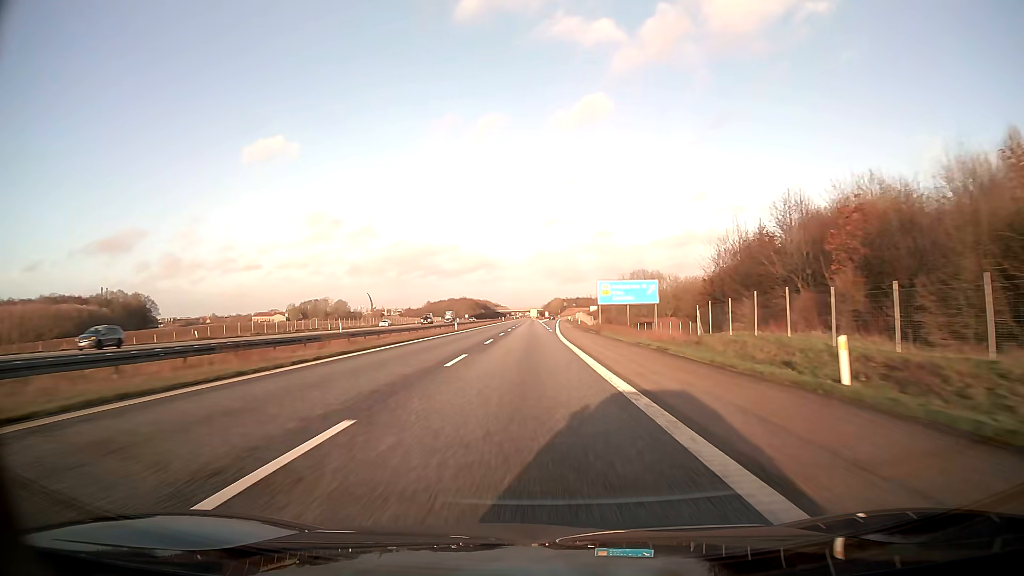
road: motorway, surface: asphalt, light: Day
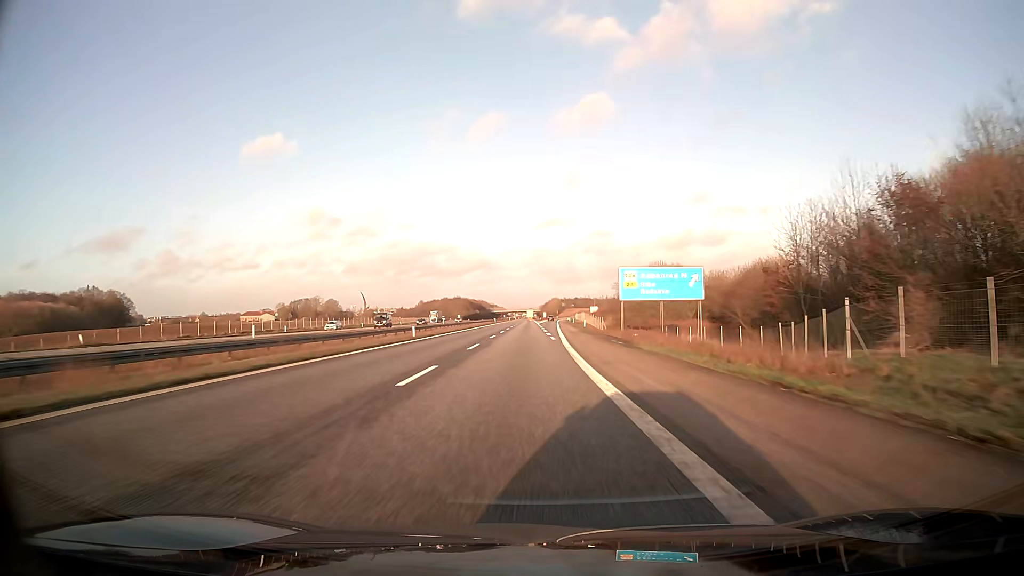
(+0.1, +19.7) m; 0°
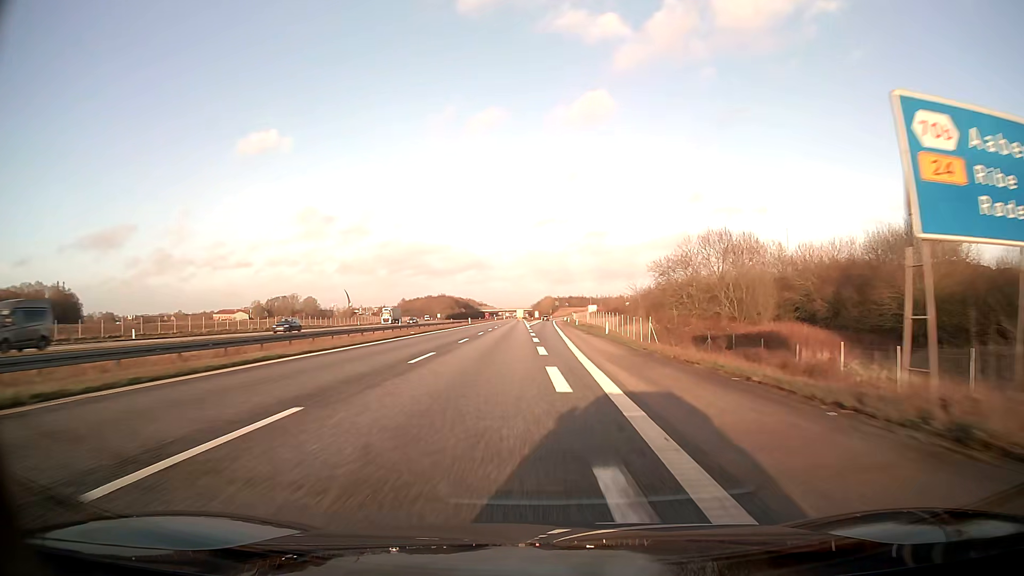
(+0.2, +38.2) m; +1°
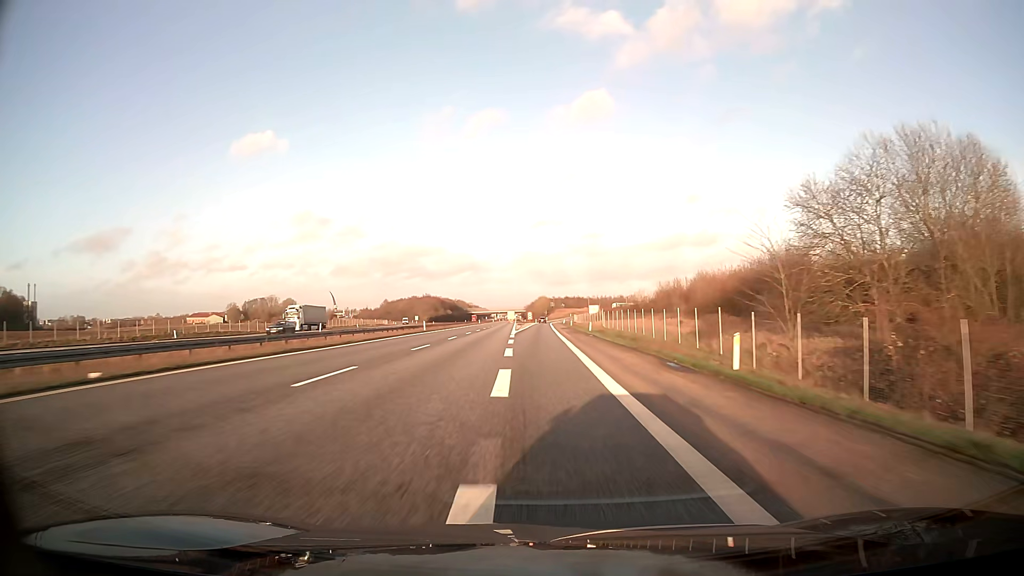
(+0.2, +36.5) m; +1°
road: motorway_link
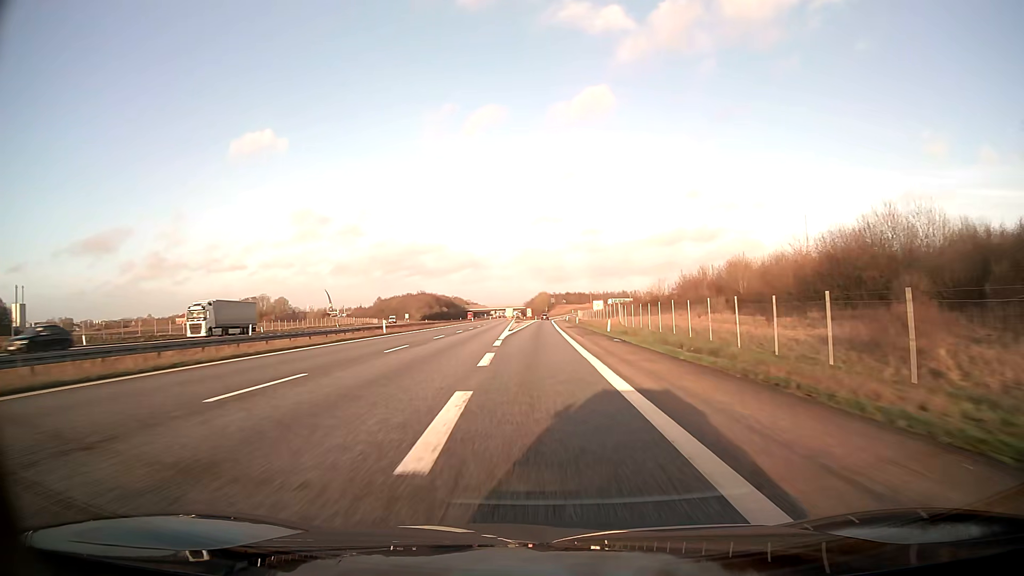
(0.0, +17.6) m; 0°
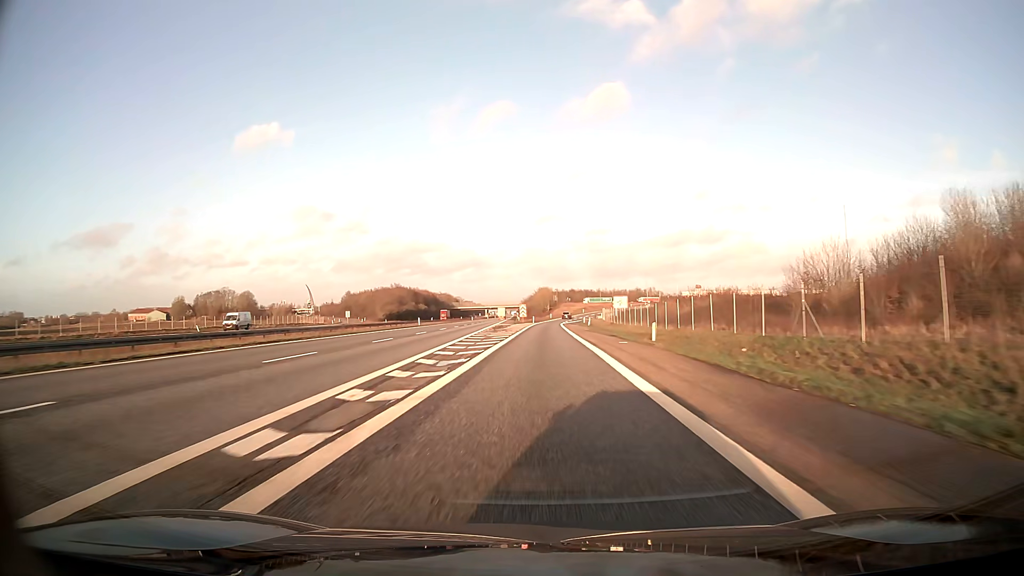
(0.0, +66.4) m; 0°
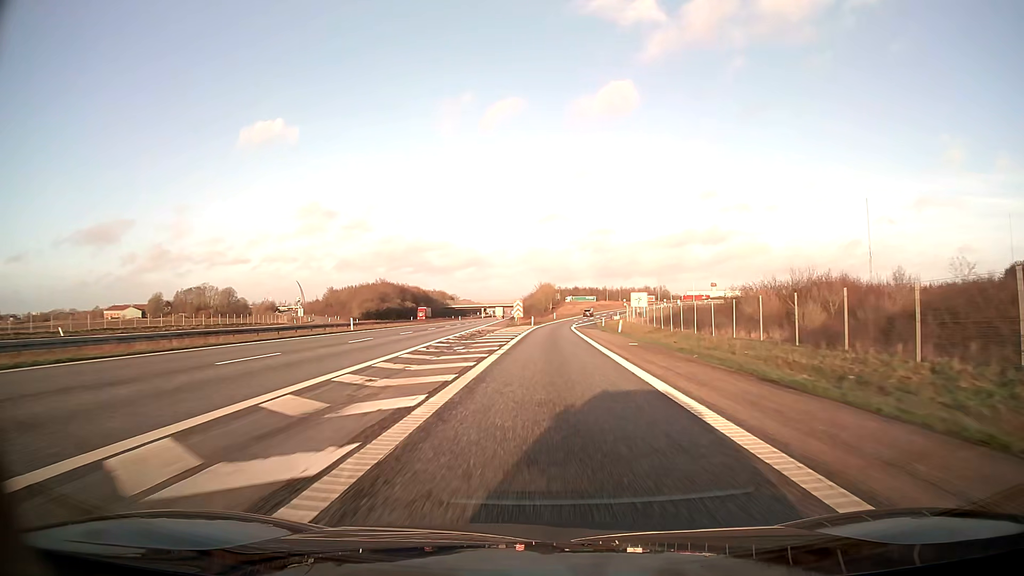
(0.0, +30.7) m; 0°
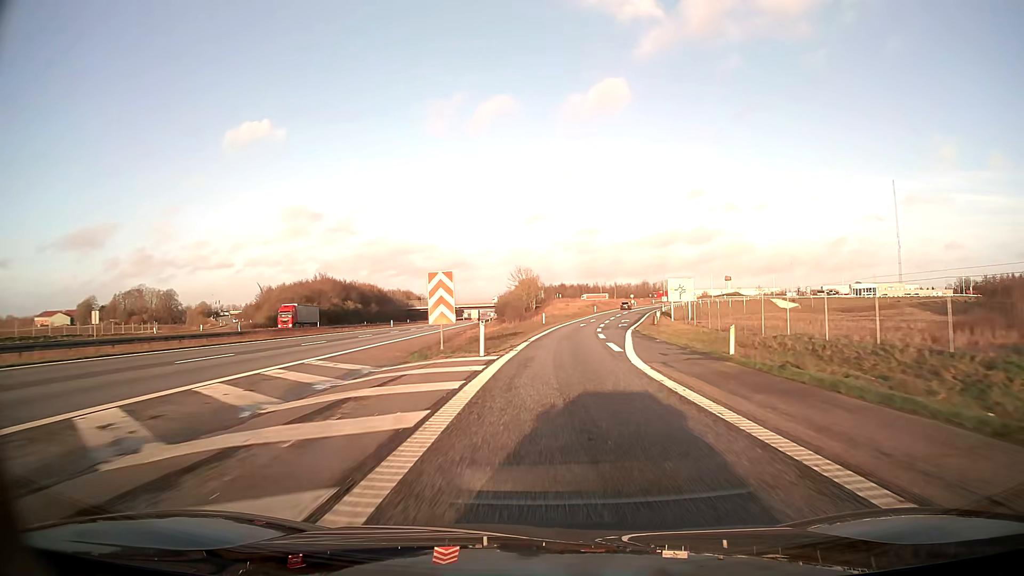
(+0.5, +56.4) m; +2°
(0, +10) (0, +20) (+1, +30) (+1, +40) (+2, +50) (+3, +60) (+4, +70) (+6, +80) (+8, +90) (+9, +99) m
